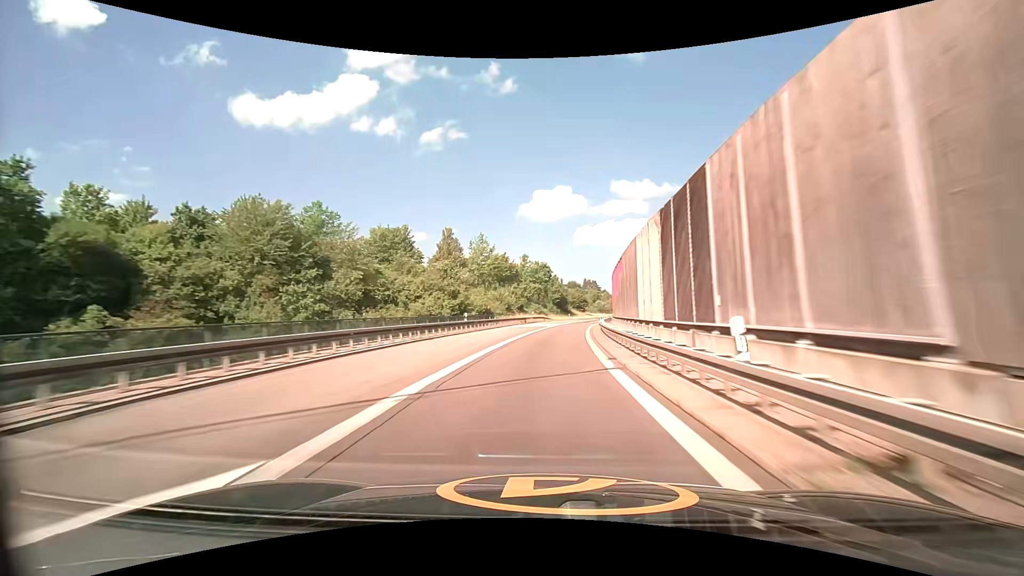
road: motorway_link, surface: asphalt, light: Day
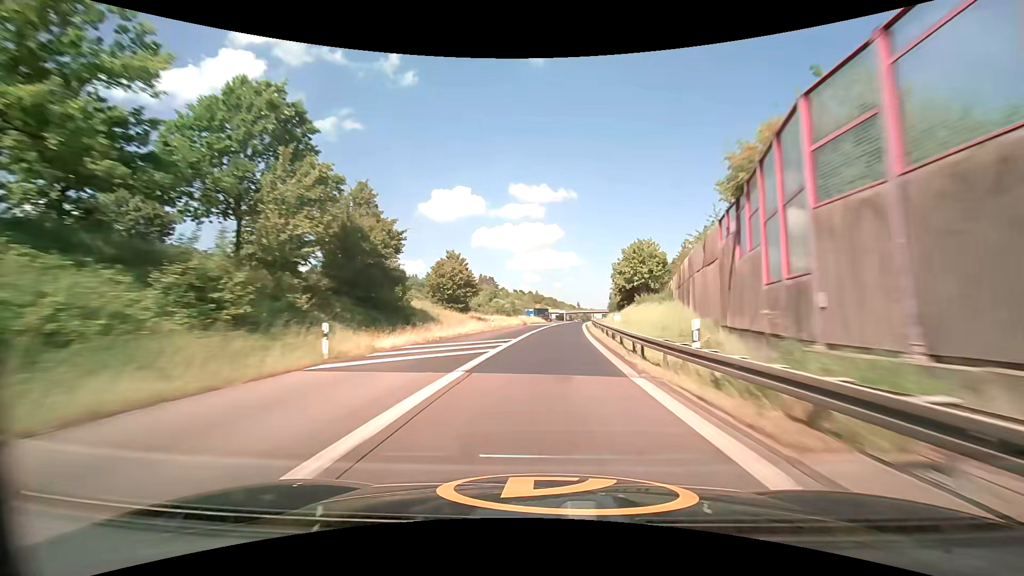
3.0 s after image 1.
(+9.2, +83.8) m; +12°
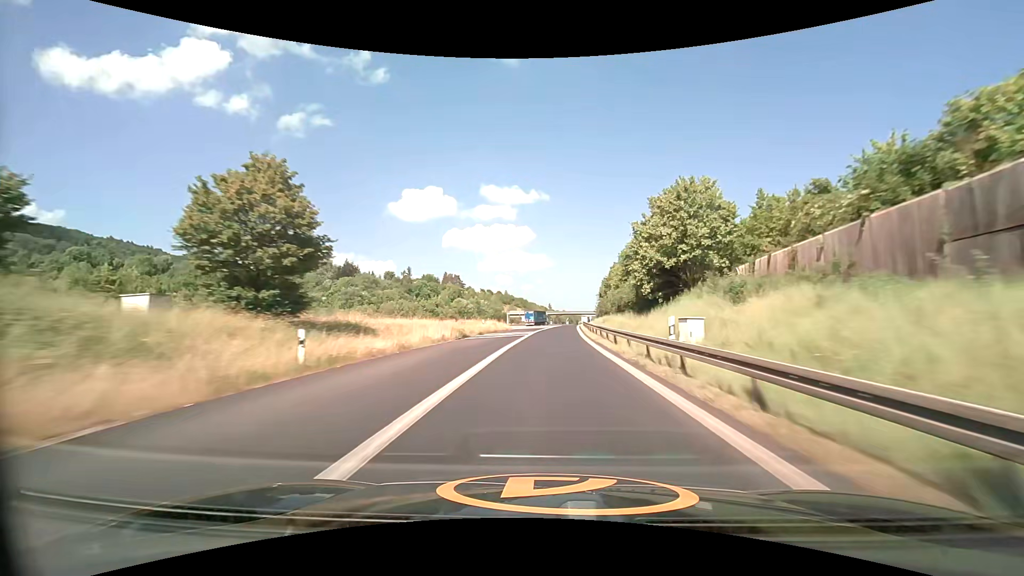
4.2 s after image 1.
(+1.2, +34.0) m; +4°
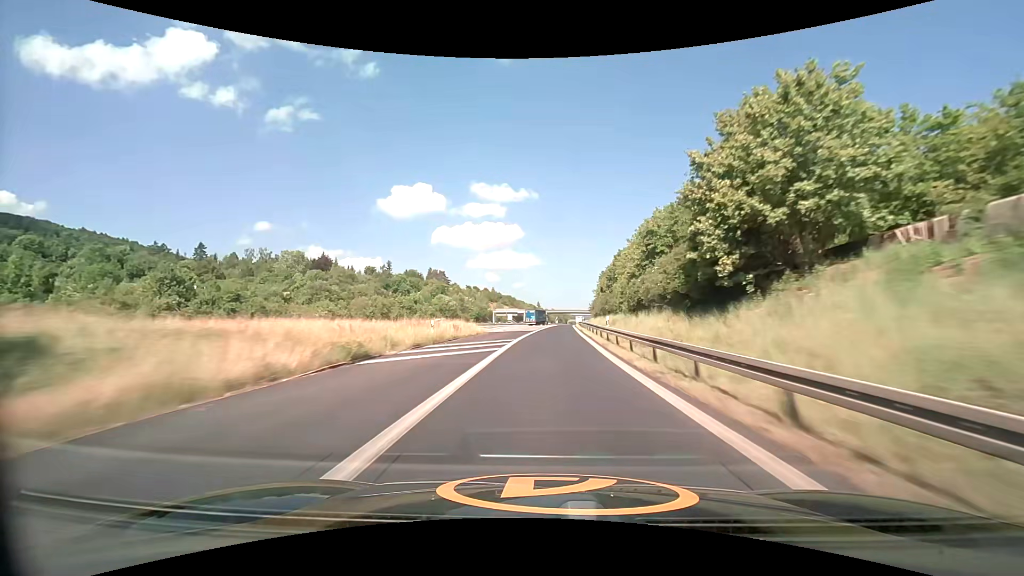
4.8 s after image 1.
(+0.1, +17.2) m; +1°
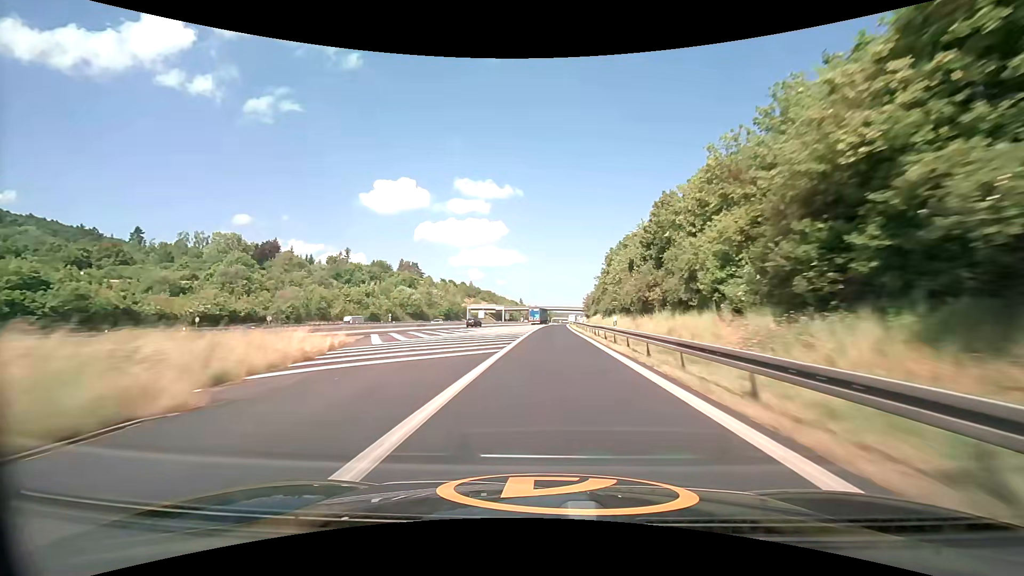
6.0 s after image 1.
(+0.6, +34.7) m; +2°
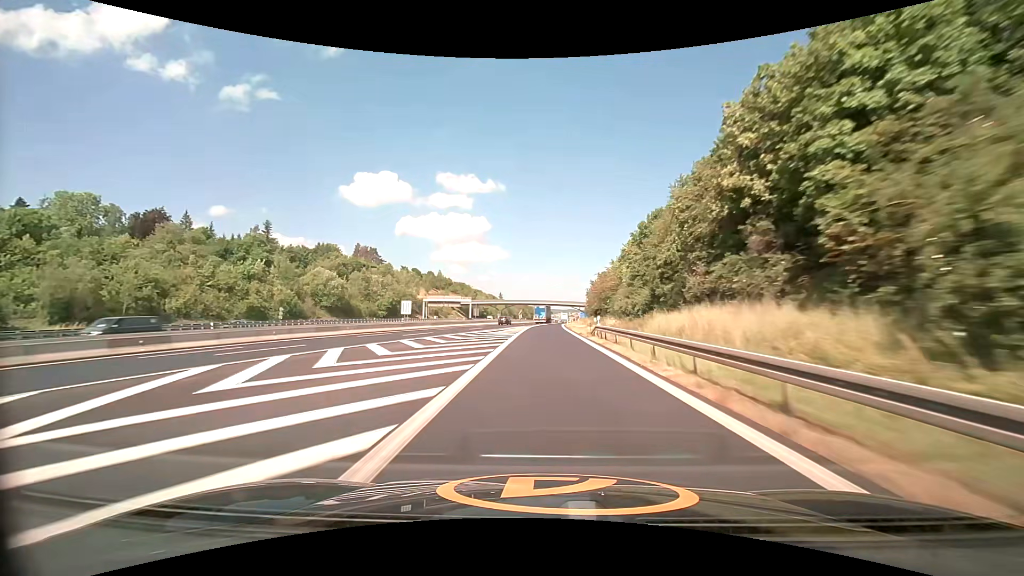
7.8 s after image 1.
(+0.9, +53.0) m; +2°
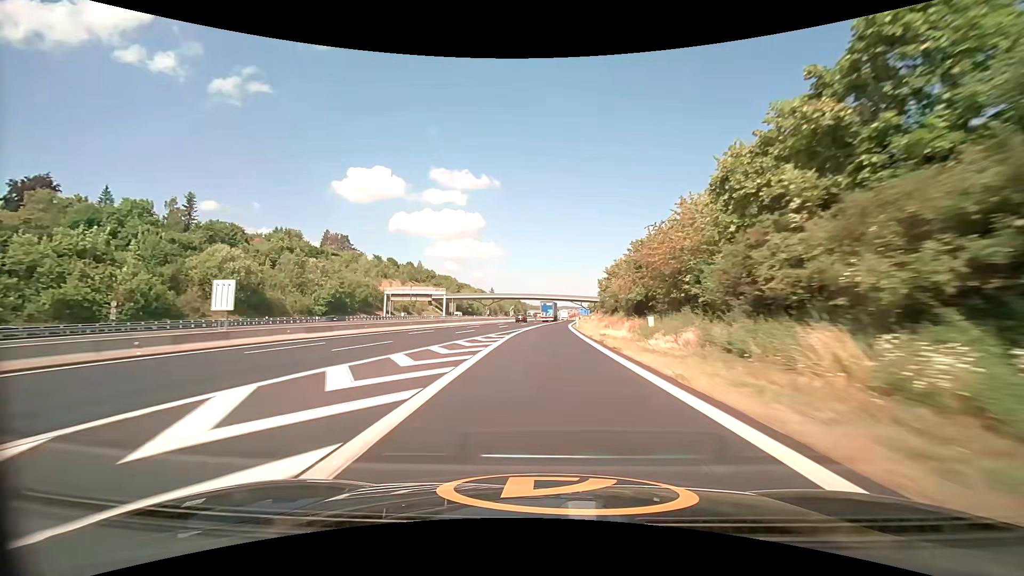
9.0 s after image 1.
(+0.2, +35.7) m; +1°
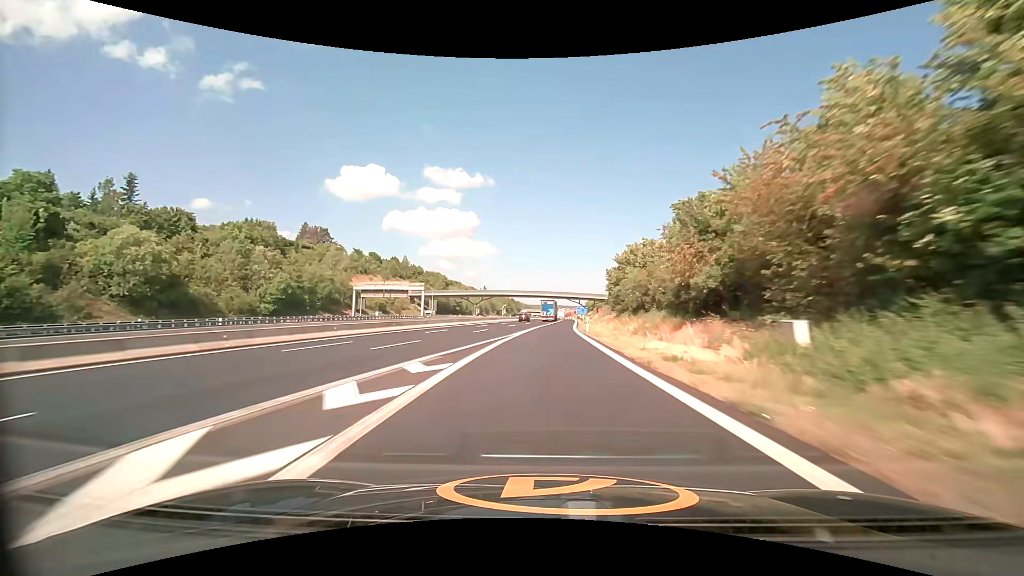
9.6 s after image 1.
(+0.1, +17.9) m; +1°
(0, +10) (0, +20) (0, +30) (+1, +40) (+1, +50) (+2, +60) (+3, +70) (+4, +80) (+4, +90) (+5, +100) m
